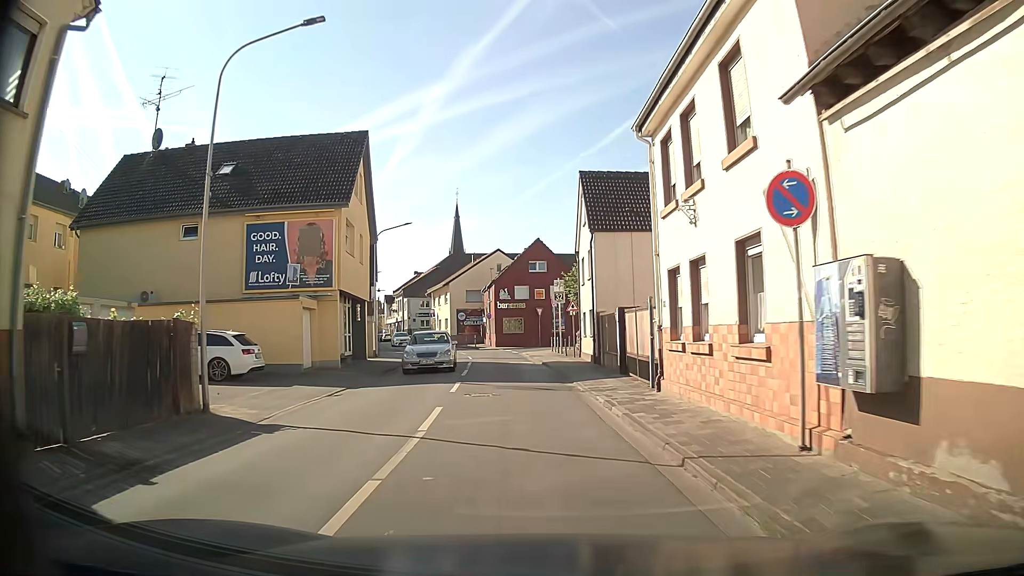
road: tertiary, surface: asphalt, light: Day
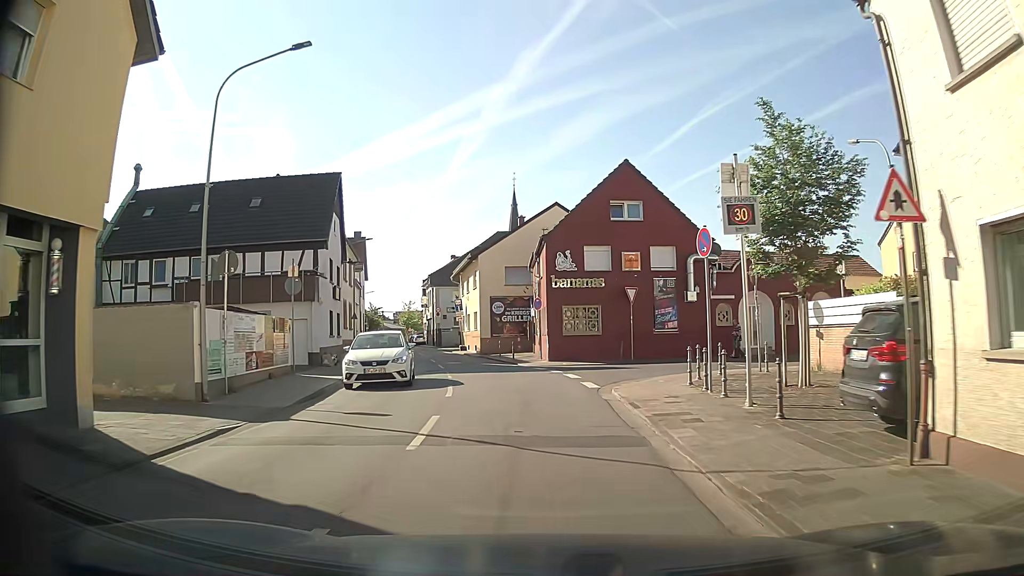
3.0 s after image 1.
(-1.3, +25.7) m; -5°
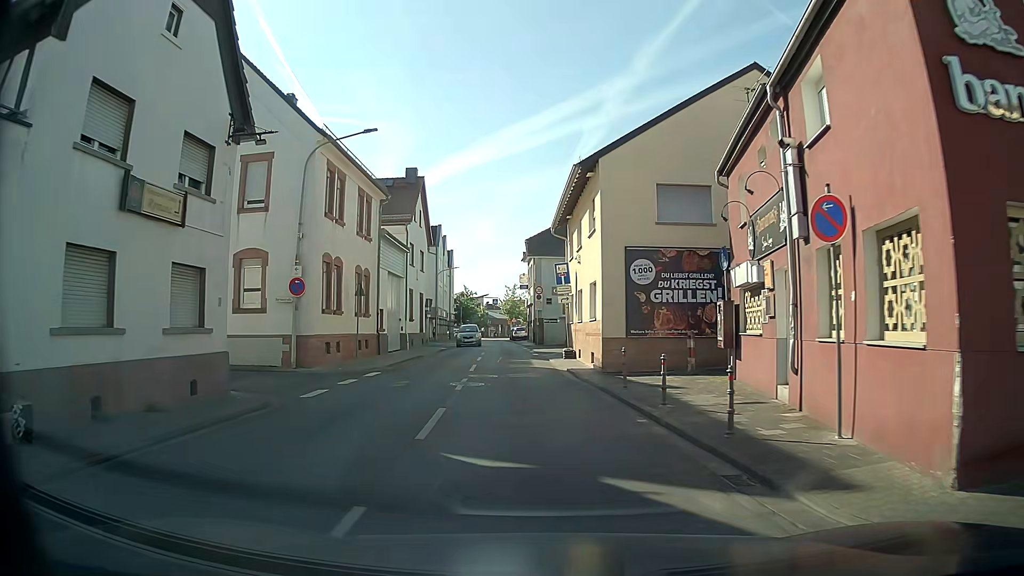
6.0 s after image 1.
(-2.2, +23.7) m; -11°
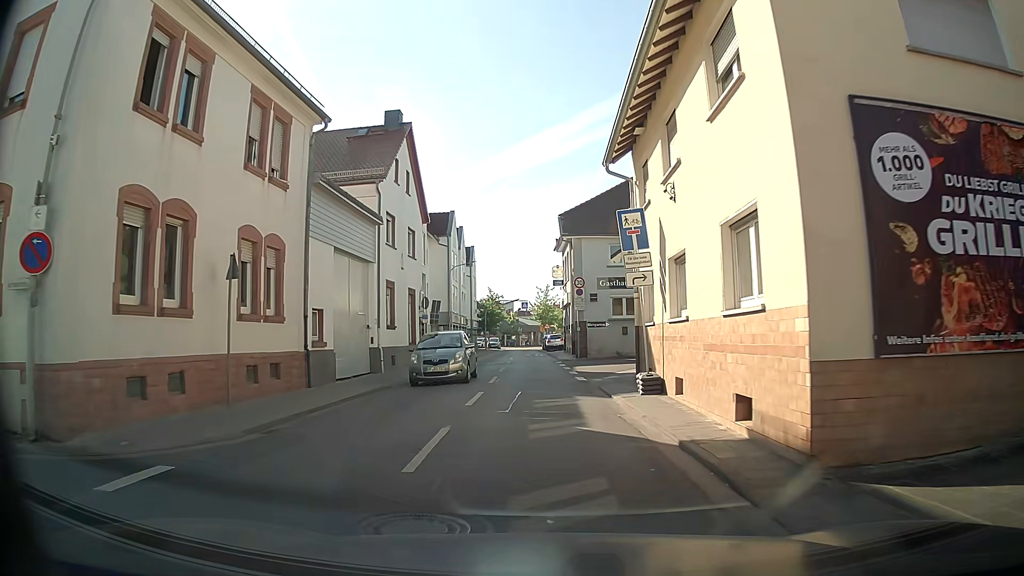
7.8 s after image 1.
(-0.3, +13.5) m; -2°
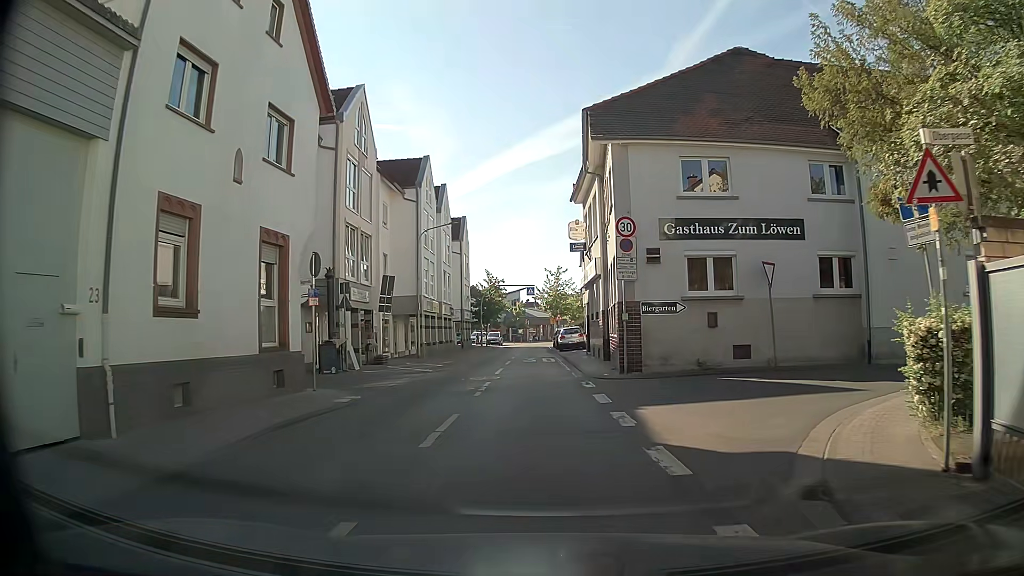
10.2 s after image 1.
(-0.4, +17.0) m; -3°
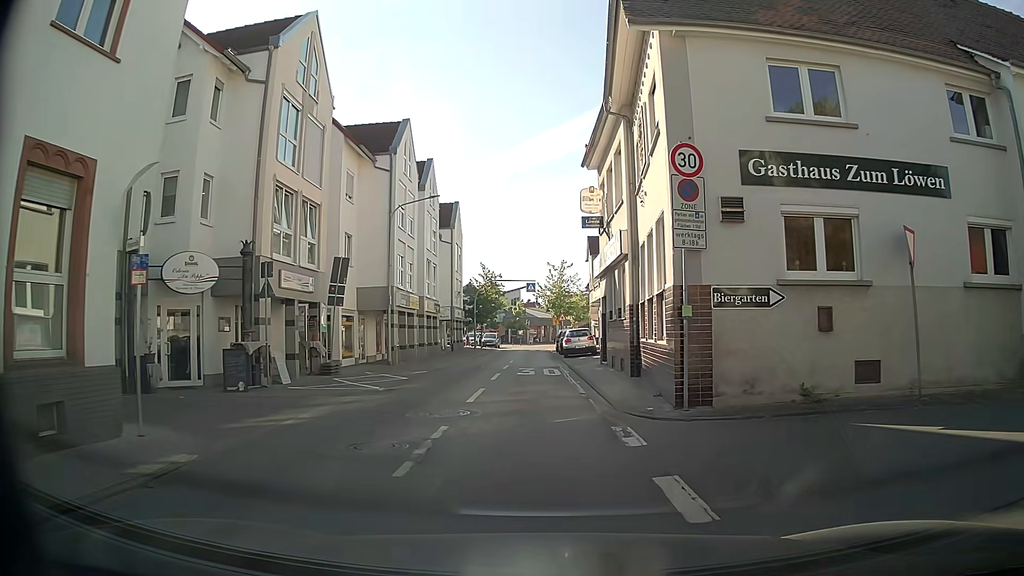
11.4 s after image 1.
(+0.1, +7.4) m; +2°
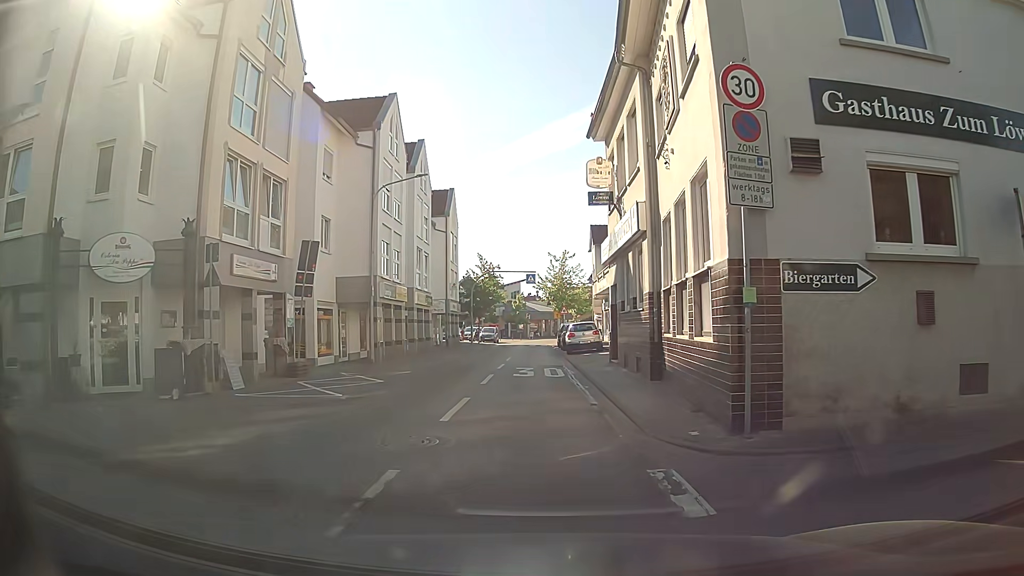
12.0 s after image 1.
(0.0, +3.1) m; -1°
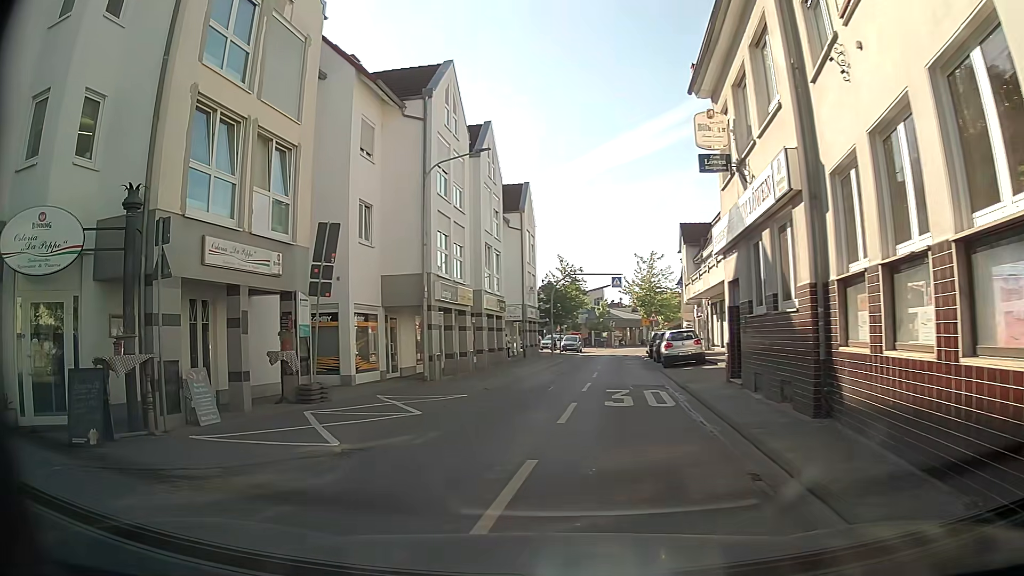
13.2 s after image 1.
(-0.1, +5.0) m; -6°
